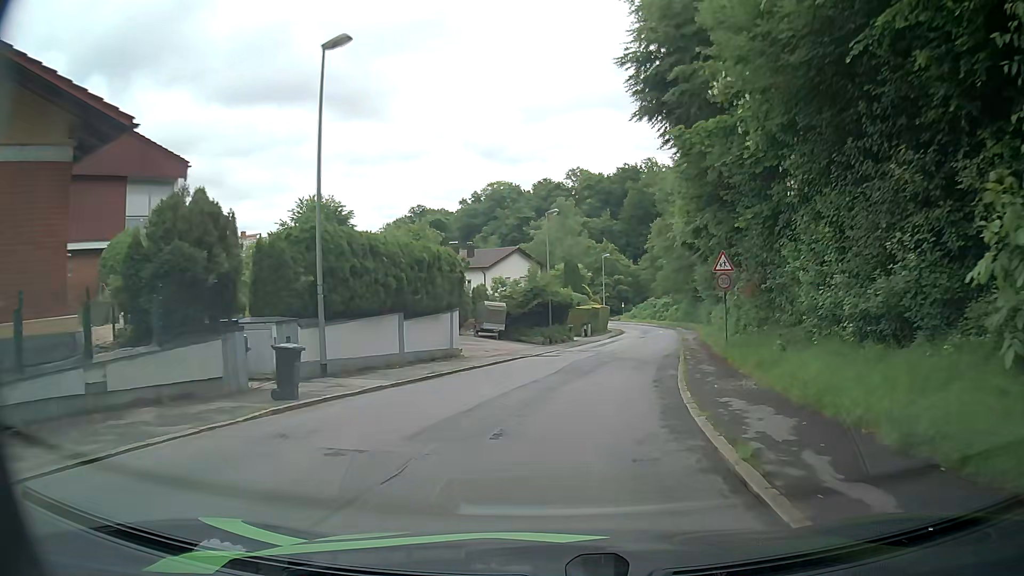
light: Day
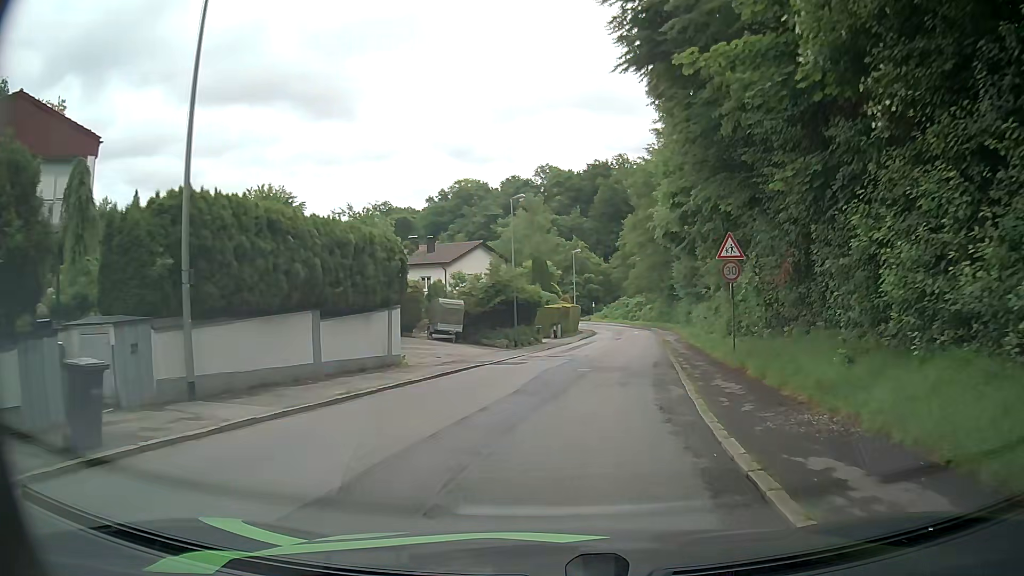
(+0.1, +4.9) m; +3°
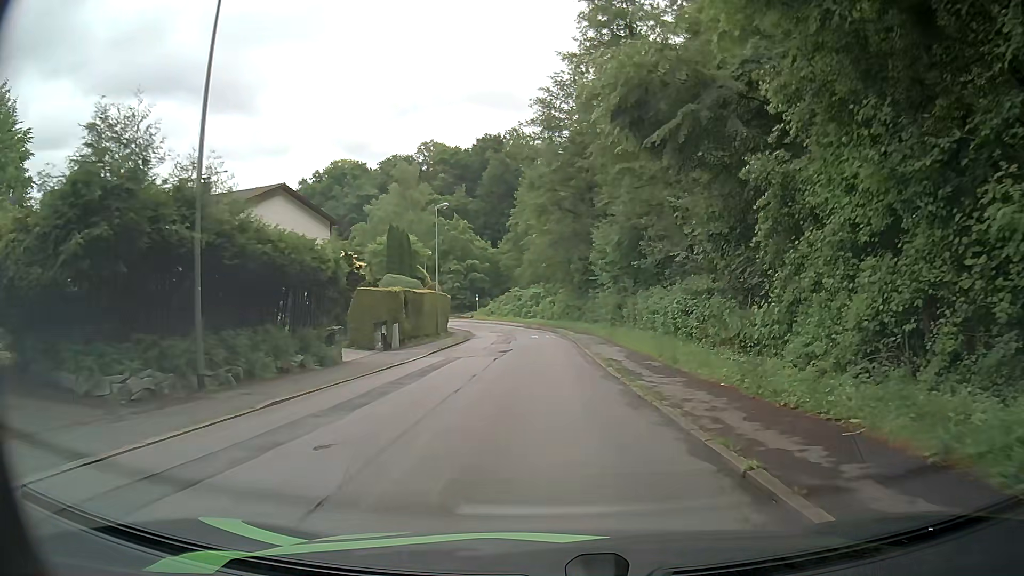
(+2.5, +24.7) m; +9°
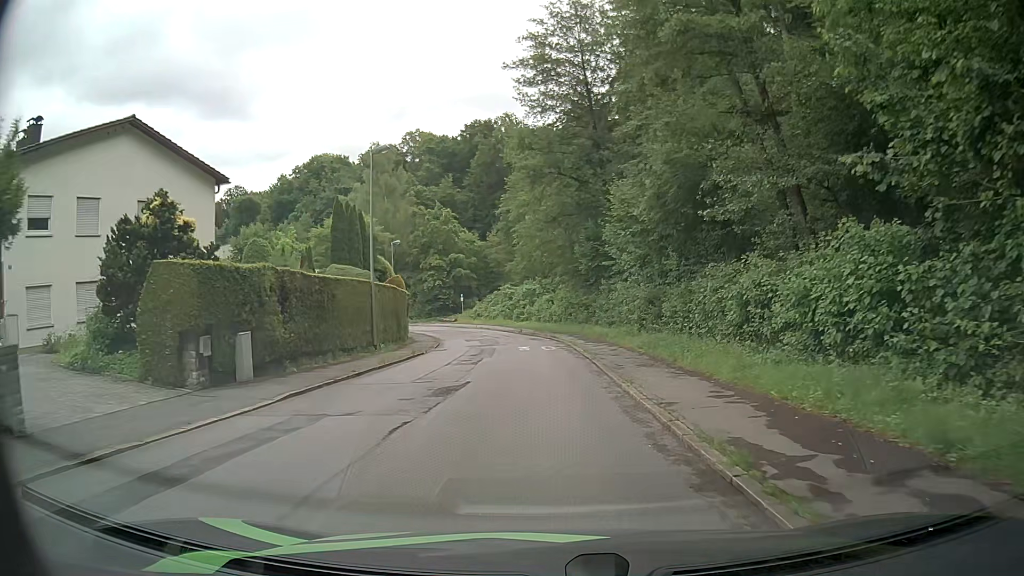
(+0.2, +14.7) m; +1°
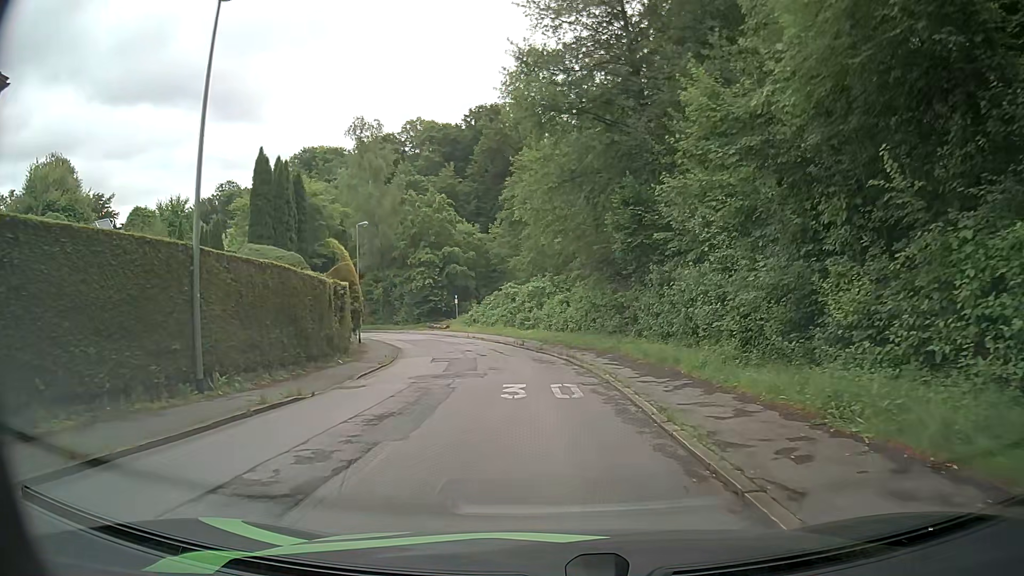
(-0.1, +14.7) m; 0°
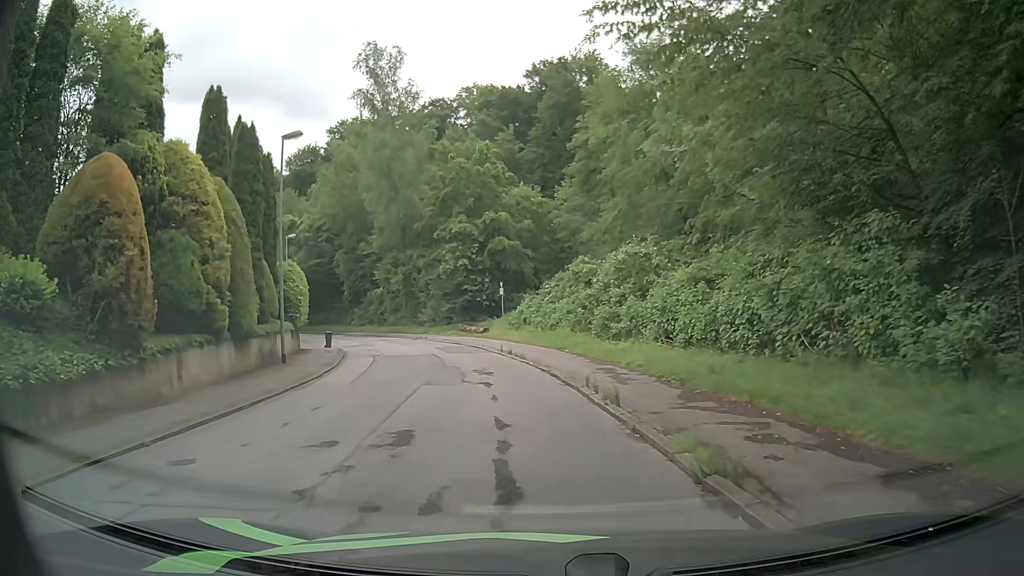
(-1.2, +23.3) m; -7°
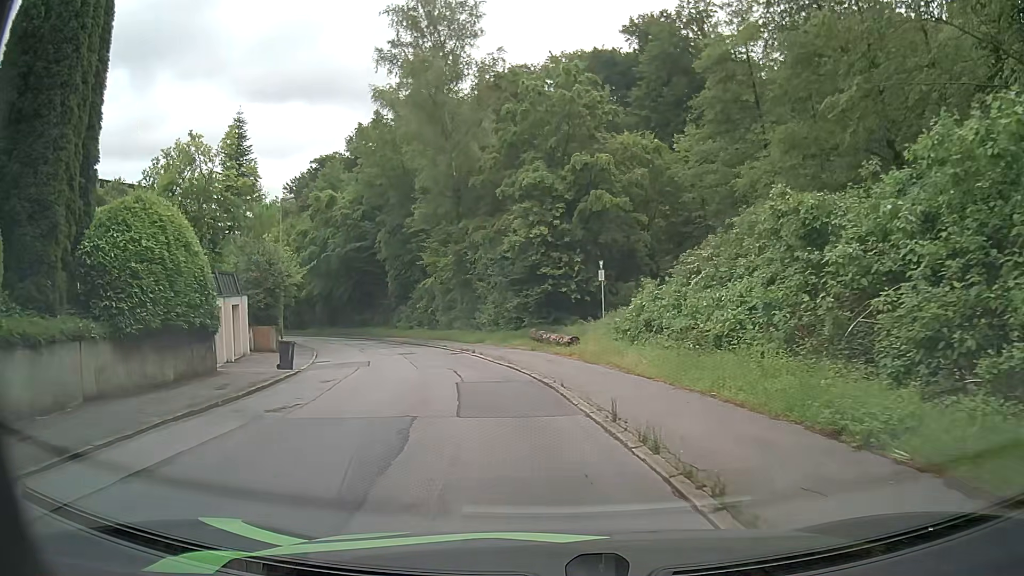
(-1.1, +17.7) m; -9°
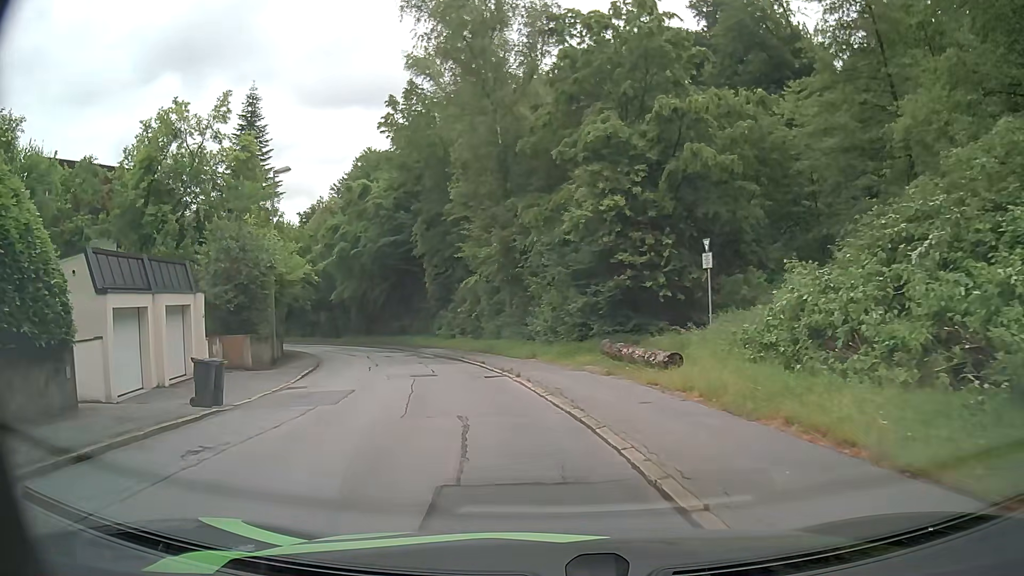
(-0.2, +8.8) m; -5°
(0, +10) (-2, +20) (-5, +30) (-8, +39) (-12, +48) (-17, +57) (-22, +65) (-28, +73) (-34, +81) (-40, +89) m
